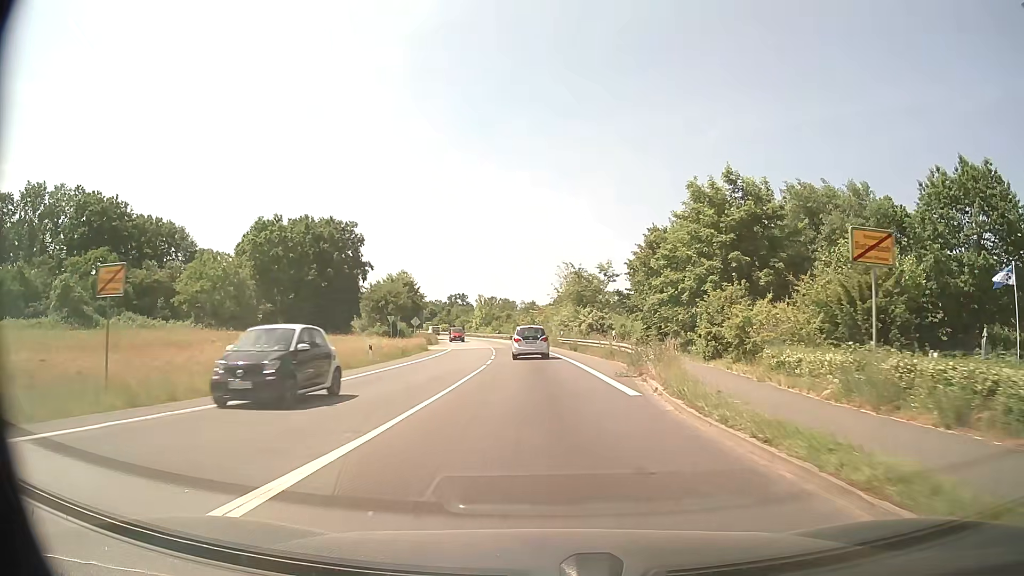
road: secondary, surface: asphalt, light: Day
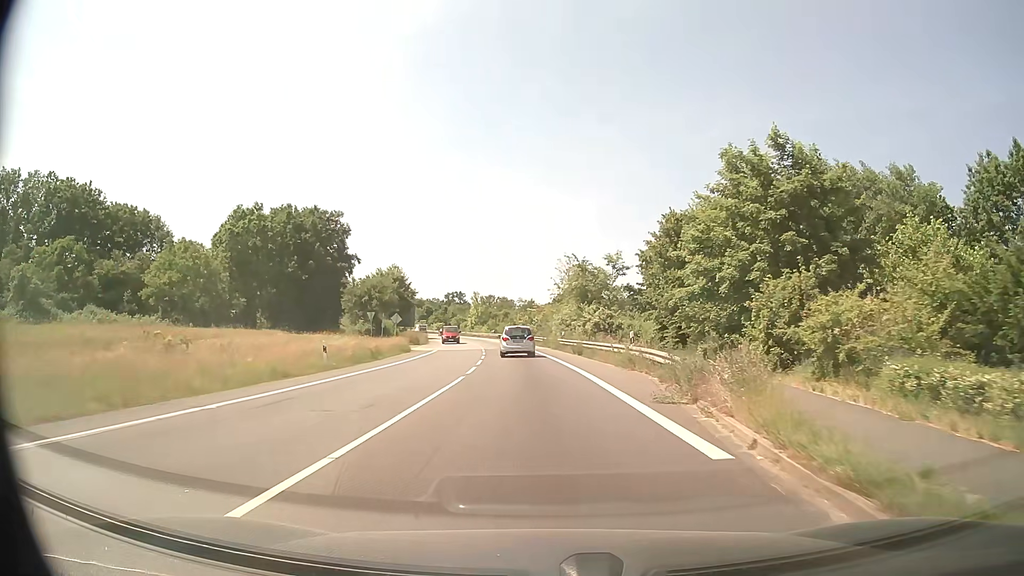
(0.0, +7.1) m; 0°
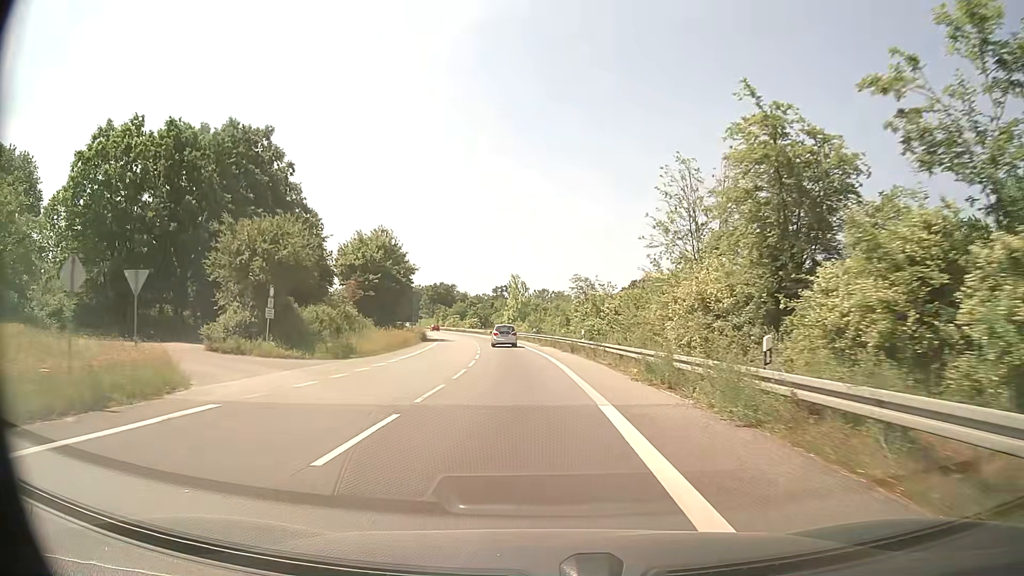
(-1.1, +39.5) m; -5°
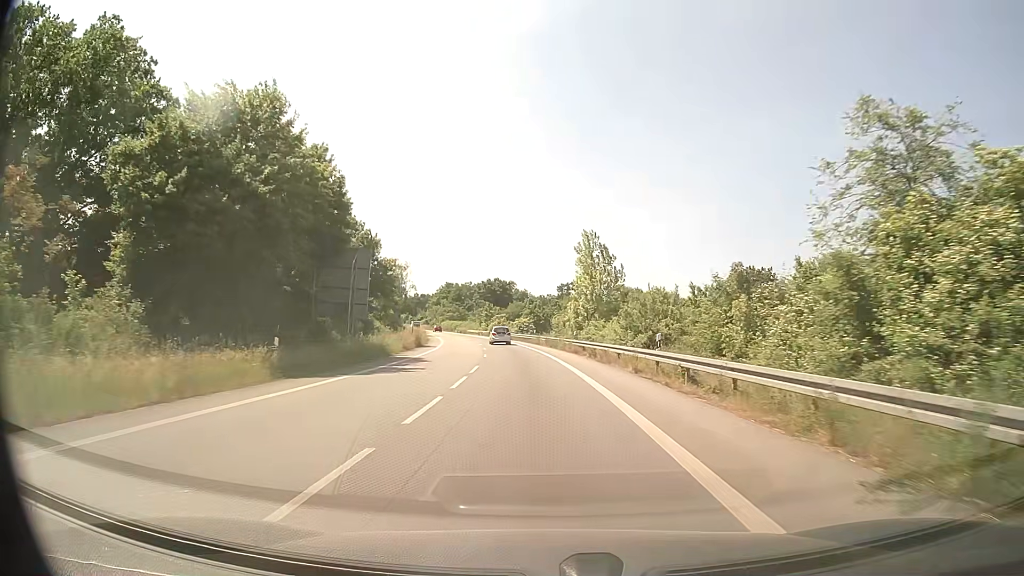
(-2.0, +45.3) m; -5°
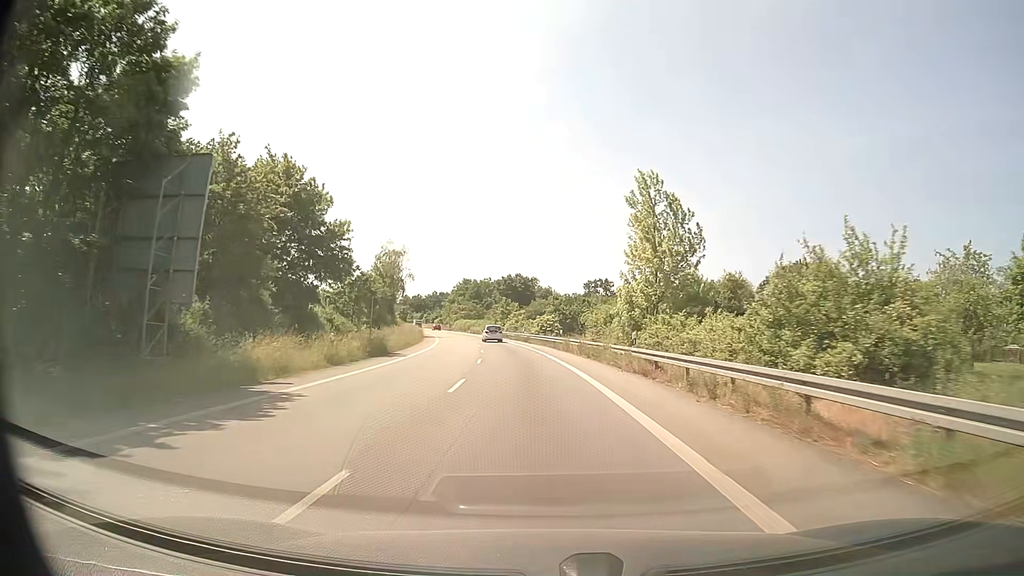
(-0.3, +19.5) m; -2°
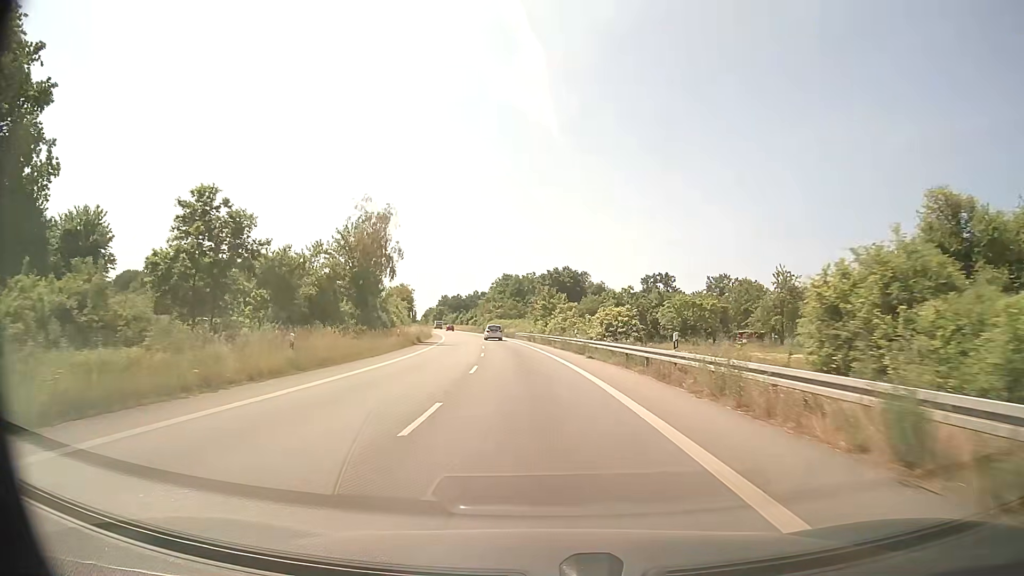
(-1.0, +30.4) m; -4°
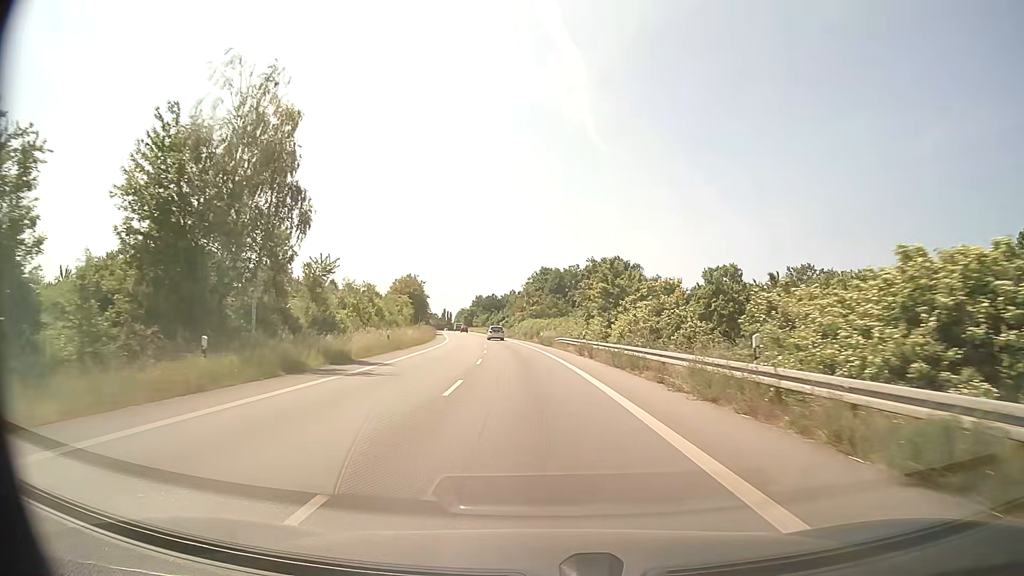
(-1.1, +31.1) m; -3°
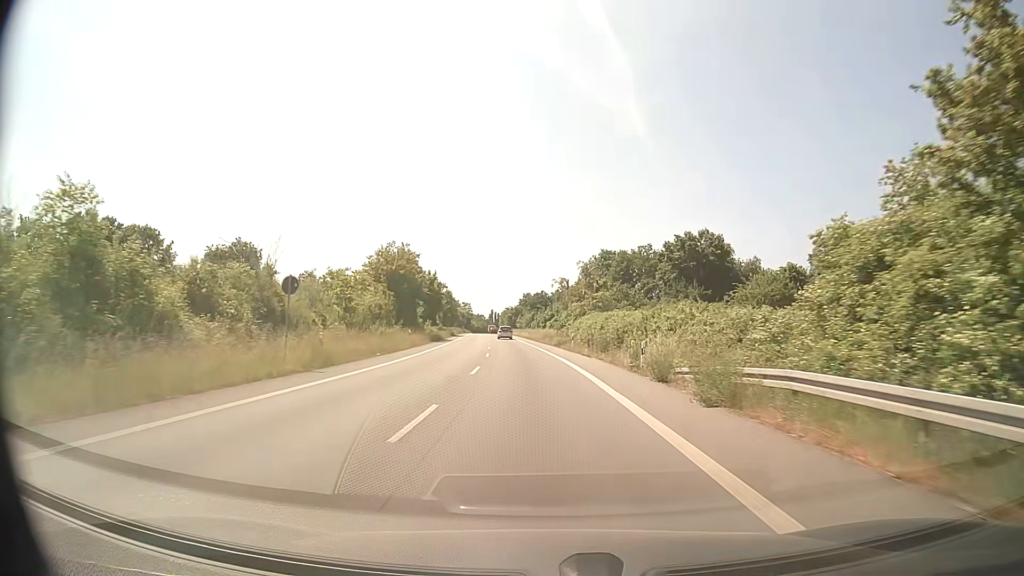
(-1.8, +41.9) m; -4°
(0, +10) (0, +20) (-1, +30) (-1, +40) (-2, +50) (-3, +60) (-4, +70) (-5, +80) (-5, +90) (-6, +100) m
